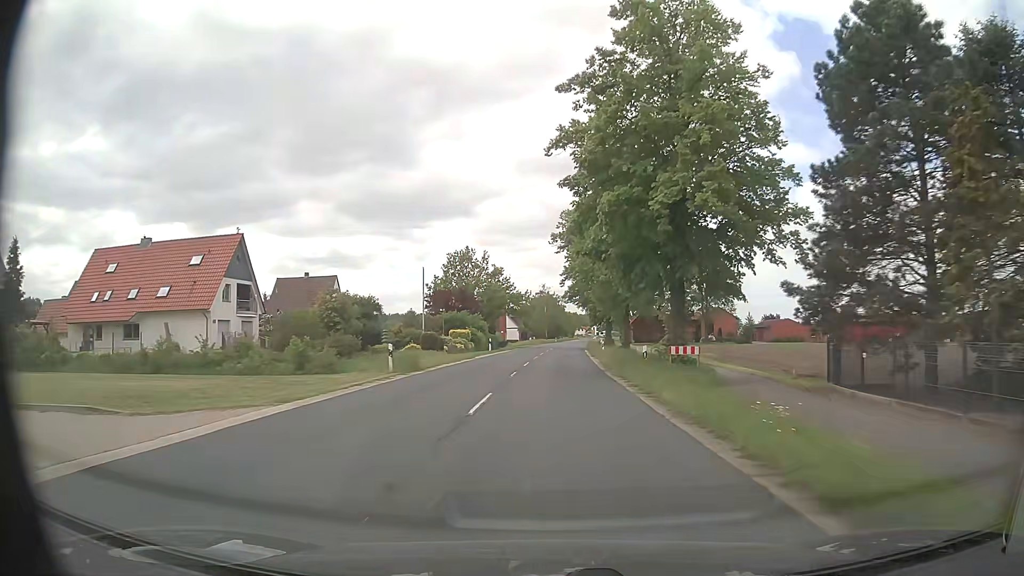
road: secondary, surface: asphalt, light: Day
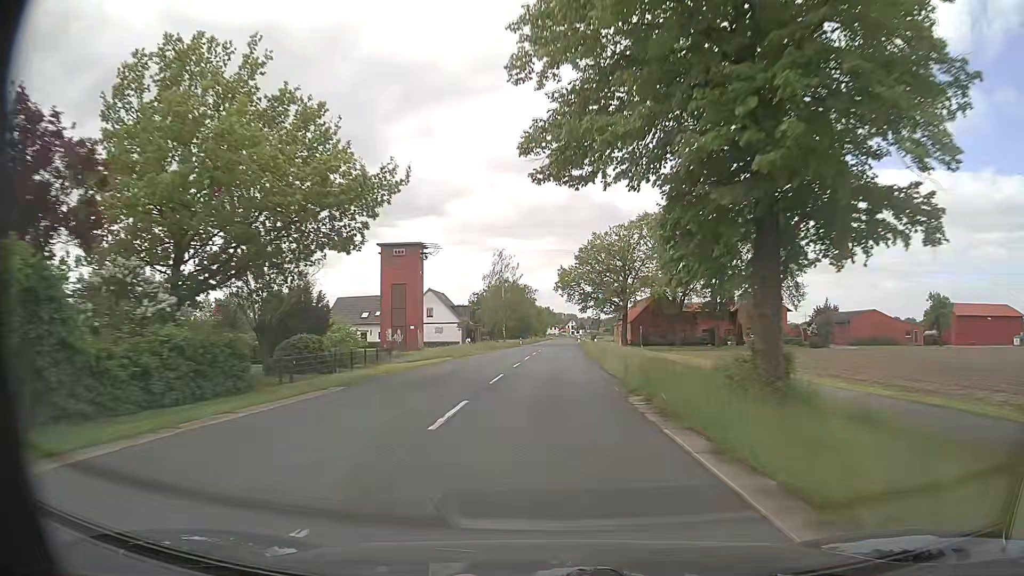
(+1.2, +56.4) m; +2°
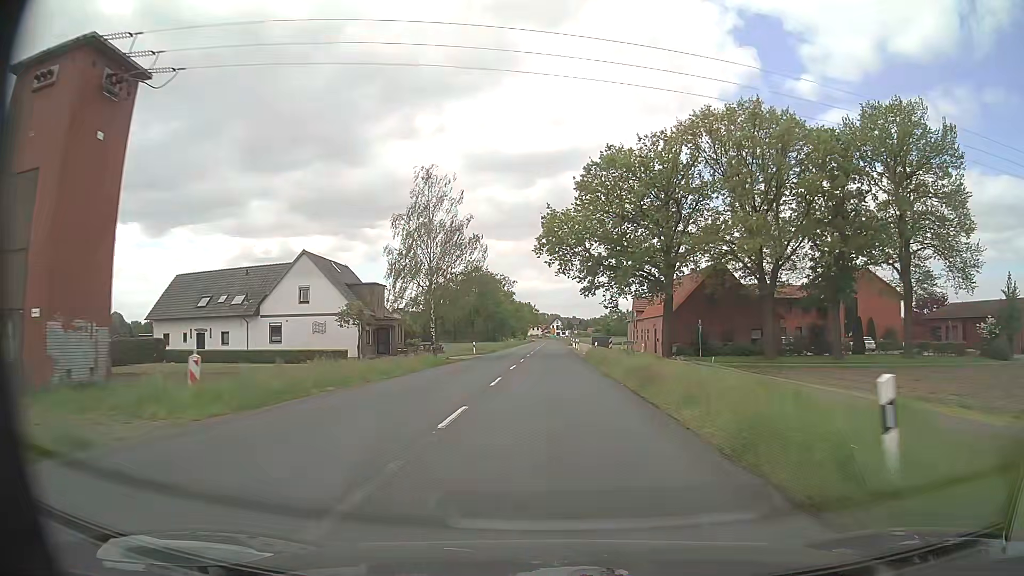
(+0.7, +45.2) m; +2°
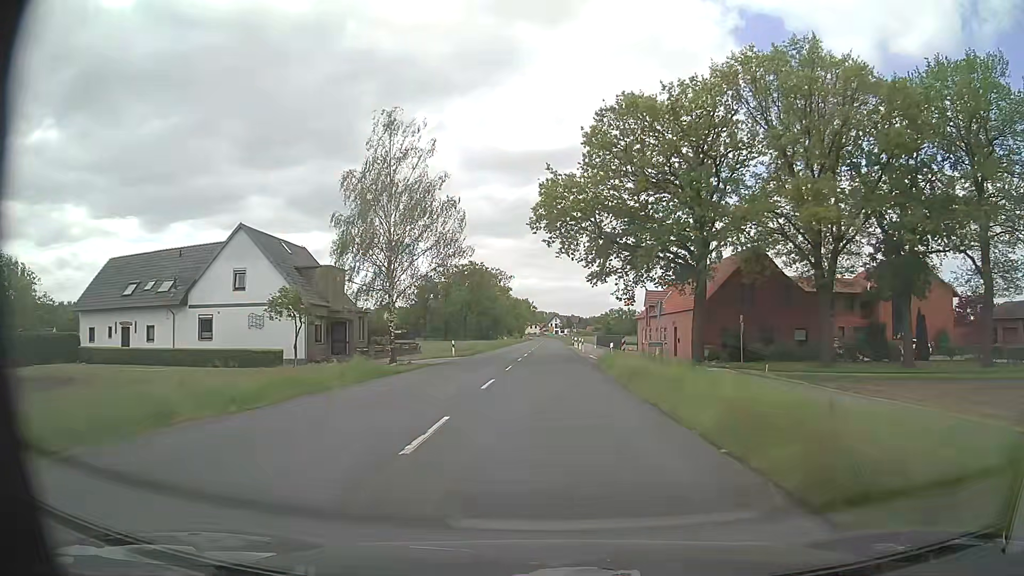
(0.0, +11.3) m; 0°
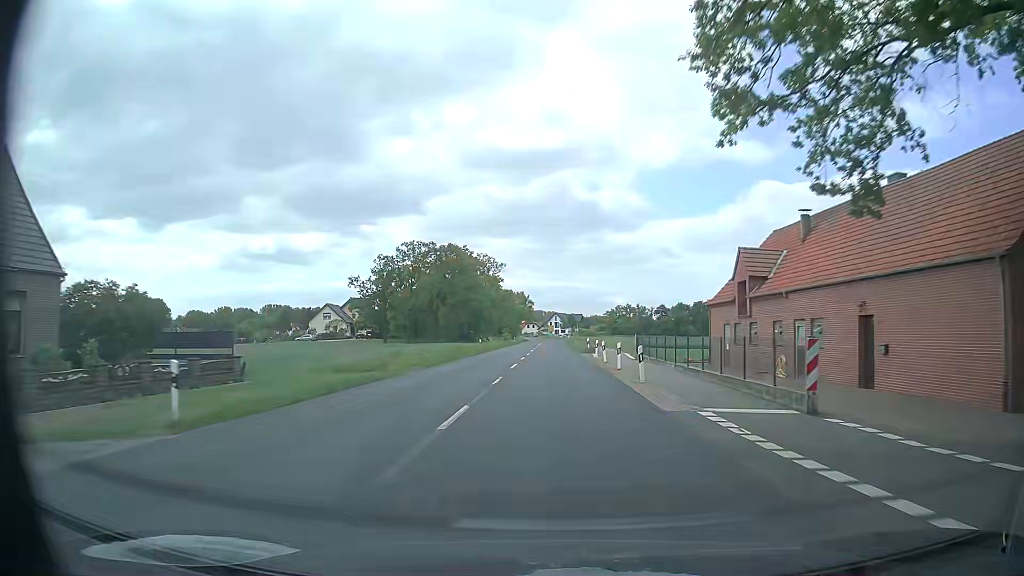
(+0.1, +33.9) m; 0°
(0, +10) (0, +20) (0, +30) (0, +40) (0, +50) (+1, +60) (+1, +70) (+1, +80) (+1, +90) (+1, +100) m
